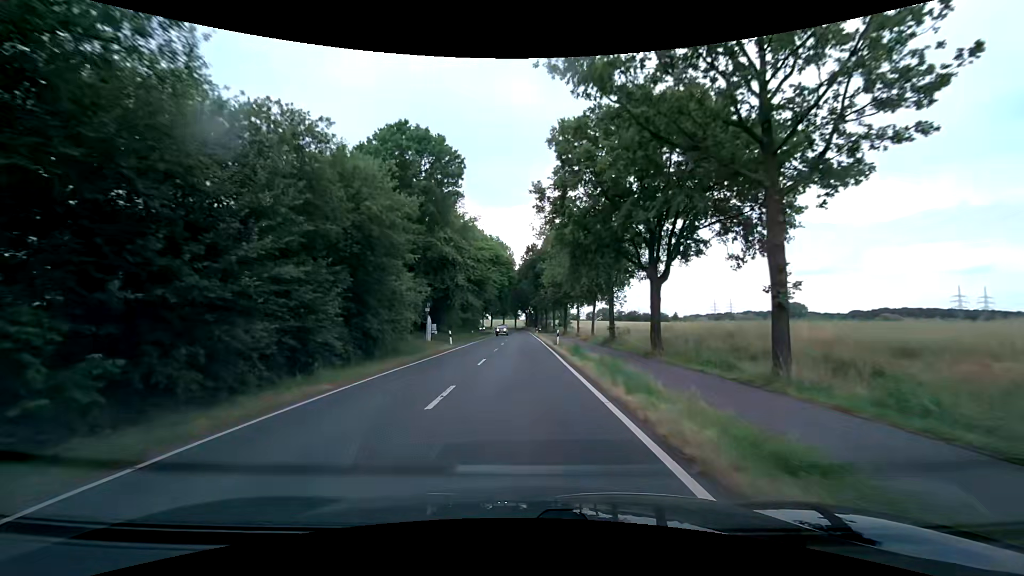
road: secondary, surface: asphalt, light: Day
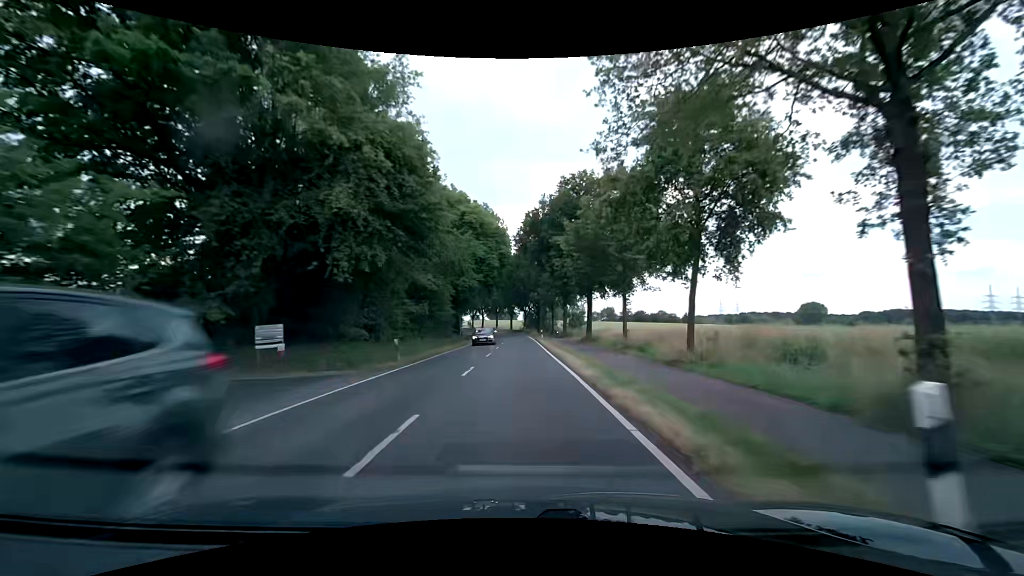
(-0.2, +30.6) m; 0°
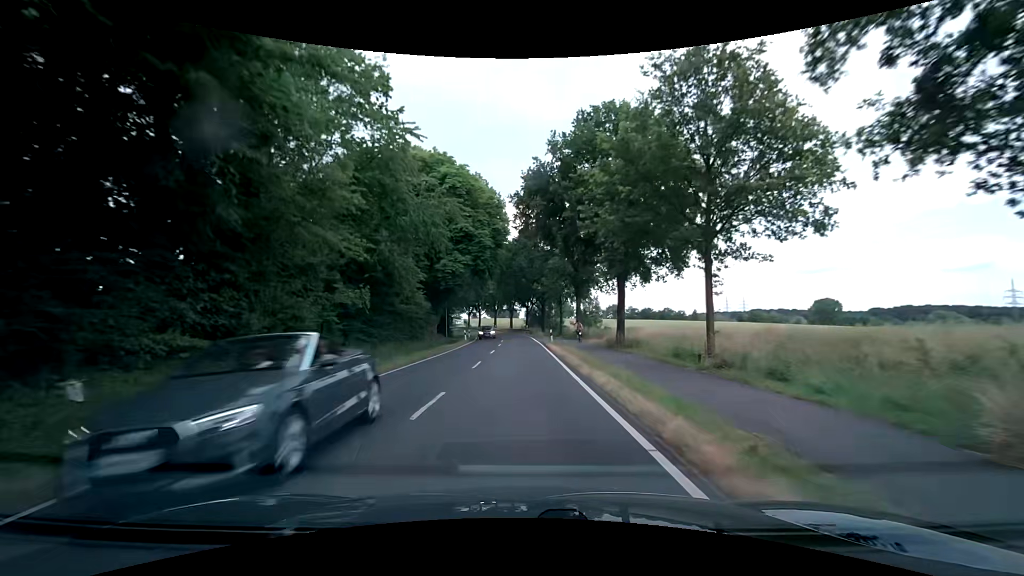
(0.0, +15.3) m; +1°
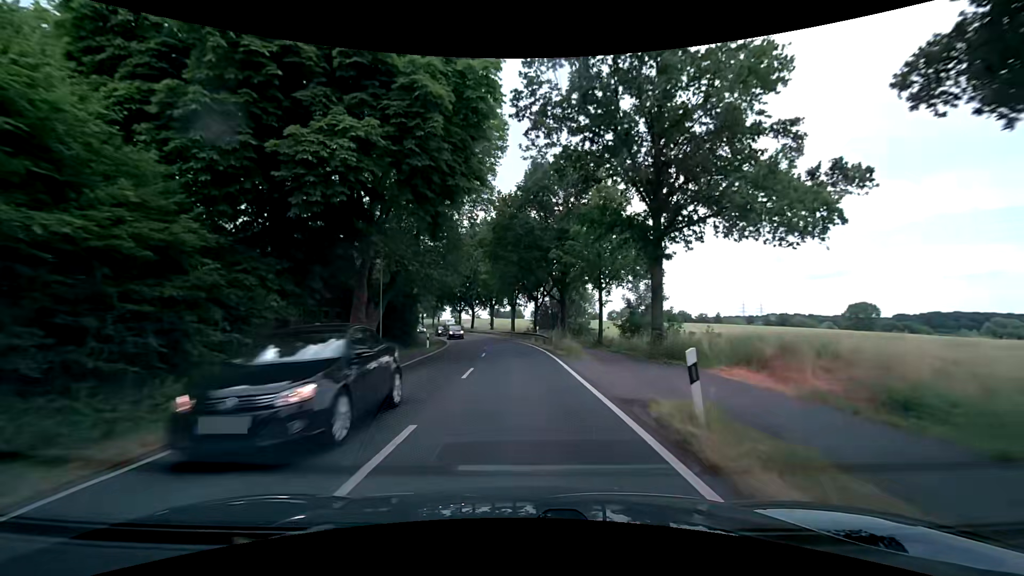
(-0.6, +30.6) m; 0°
(0, +10) (-1, +20) (-1, +30) (-2, +40) (-3, +50) (-5, +60) (-8, +69) (-11, +79) (-14, +88) (-17, +98) m
